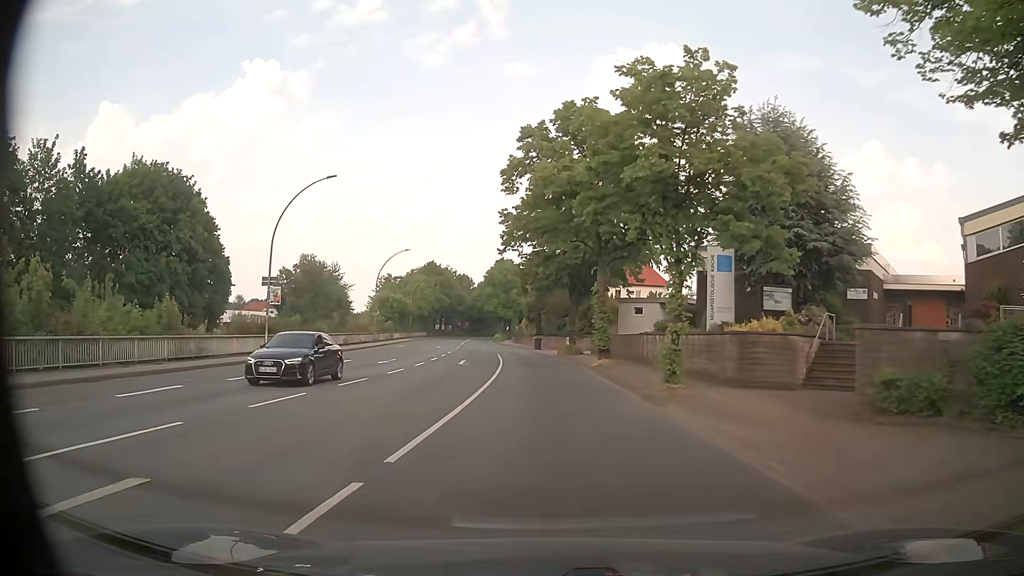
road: primary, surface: asphalt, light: Day
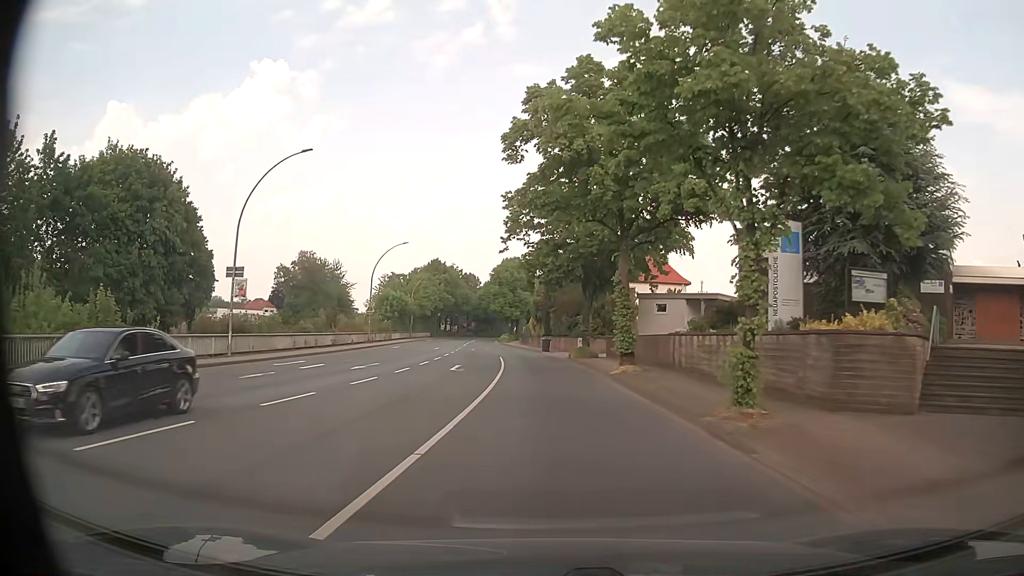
(-0.1, +5.7) m; -1°
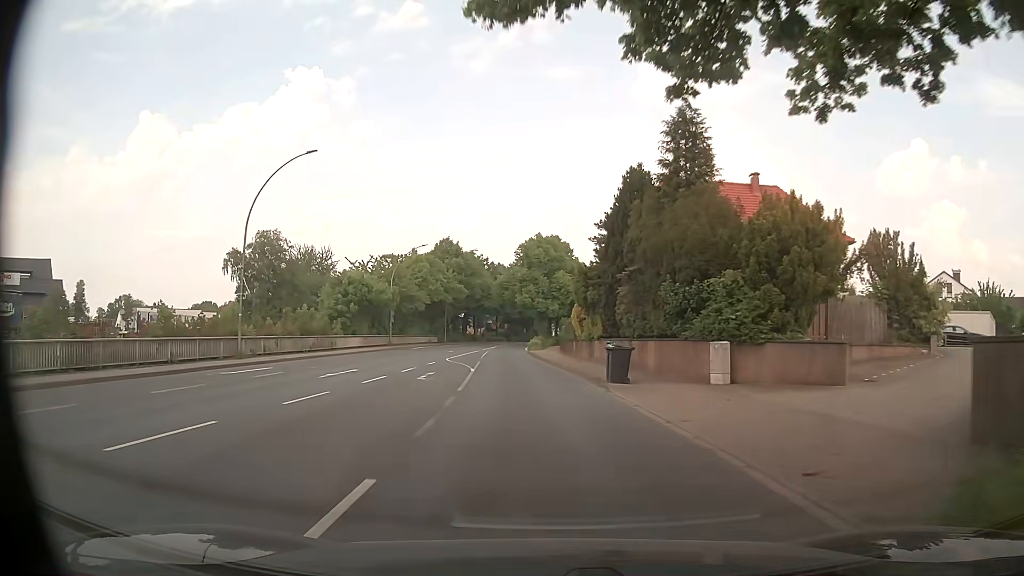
(-0.7, +36.2) m; -3°
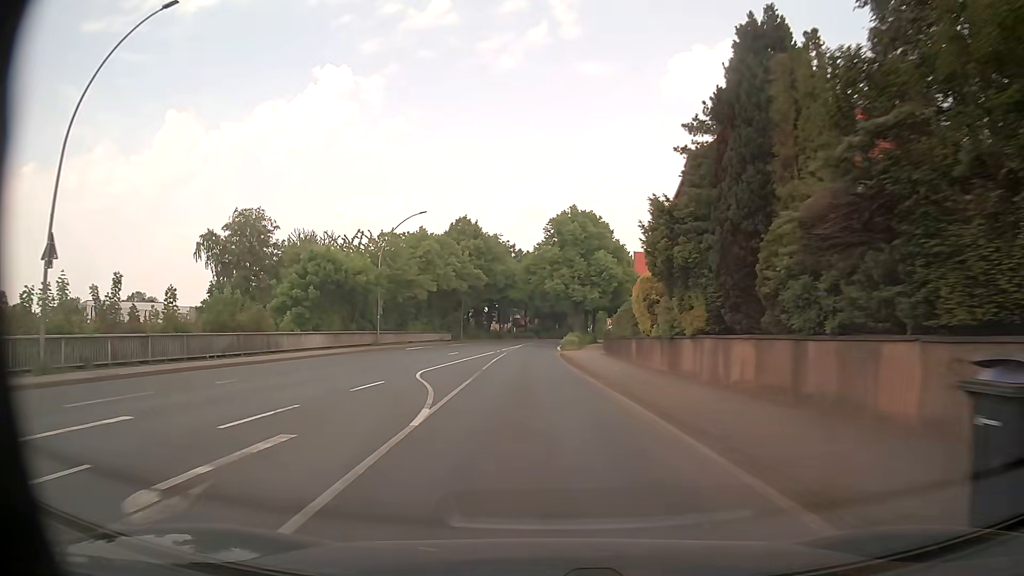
(-0.6, +16.6) m; -3°
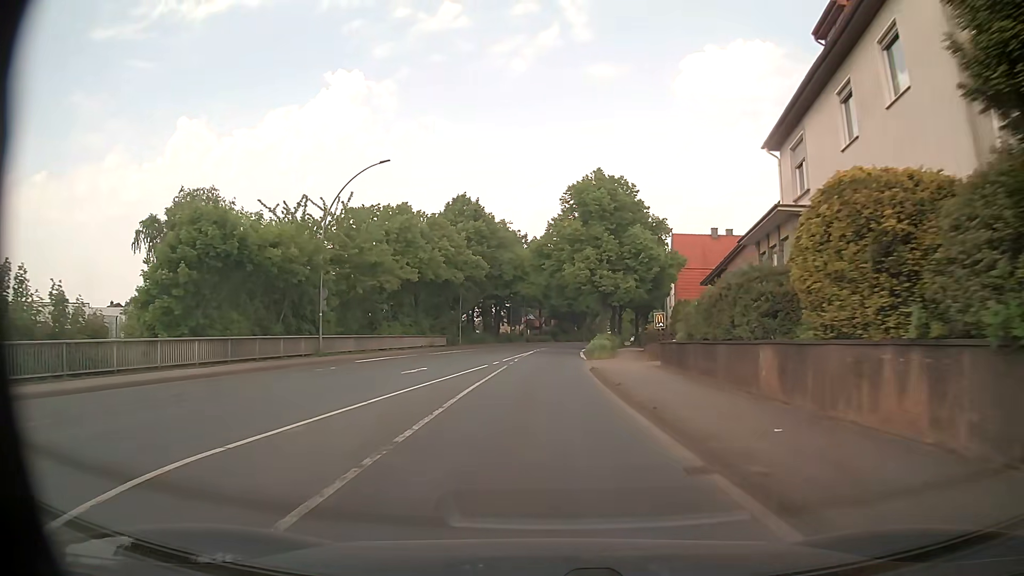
(-0.3, +16.3) m; -2°
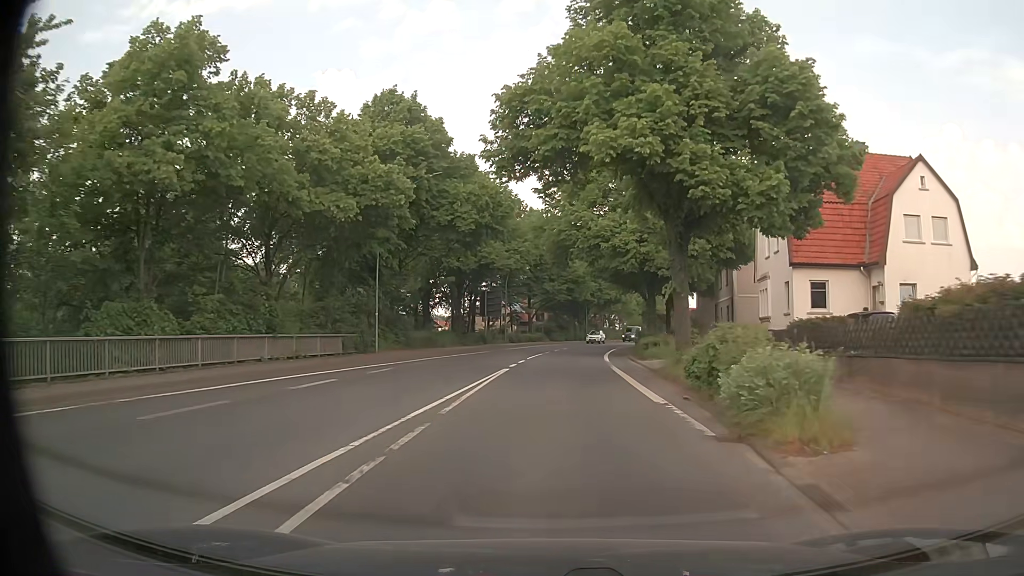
(+0.3, +32.0) m; +1°
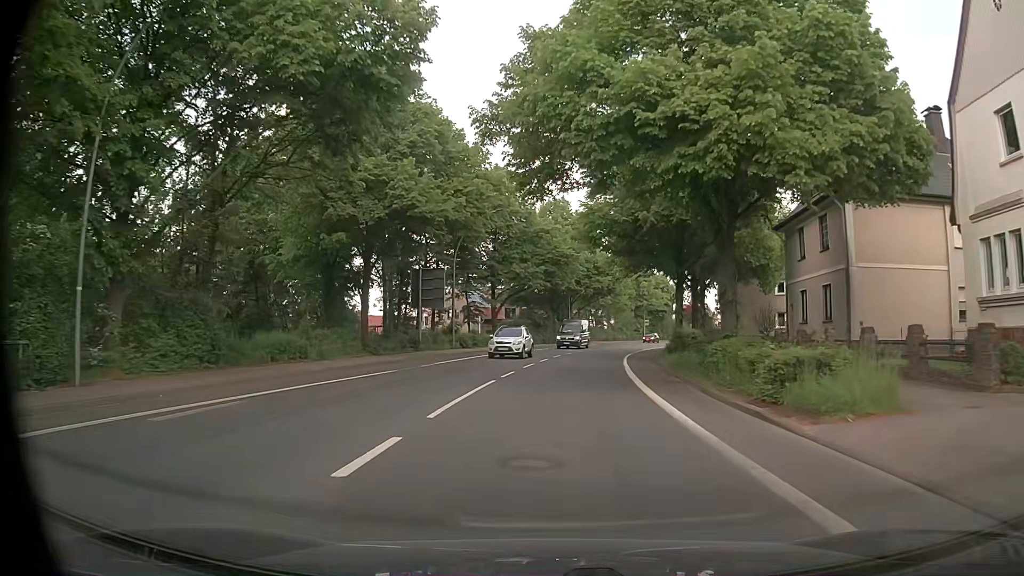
(+0.4, +23.8) m; +2°
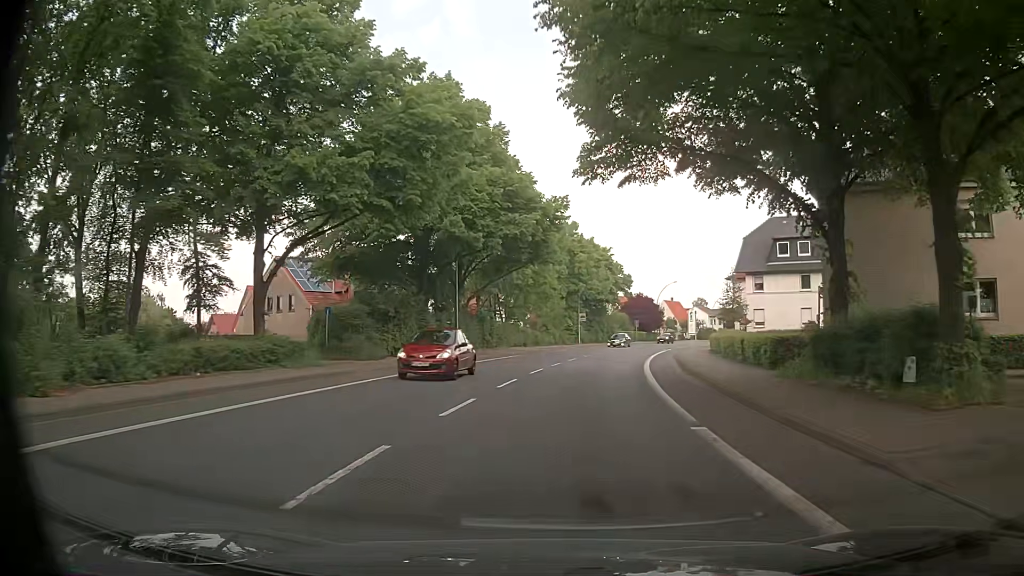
(+2.6, +39.4) m; +9°
(0, +10) (+1, +20) (+2, +30) (+3, +40) (+5, +50) (+7, +59) (+10, +69) (+13, +79) (+16, +88) (+20, +97) m
